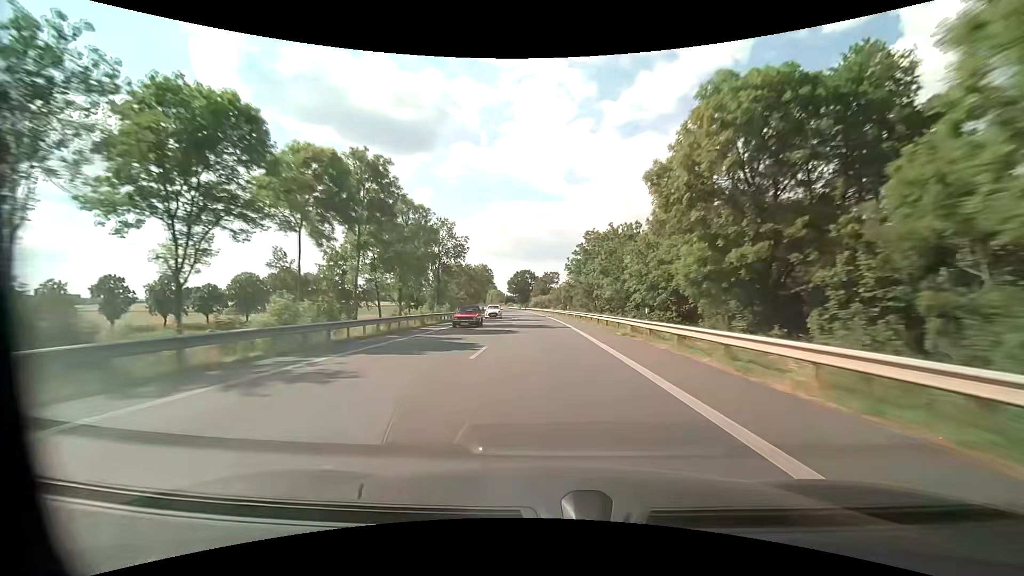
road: primary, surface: asphalt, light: Day
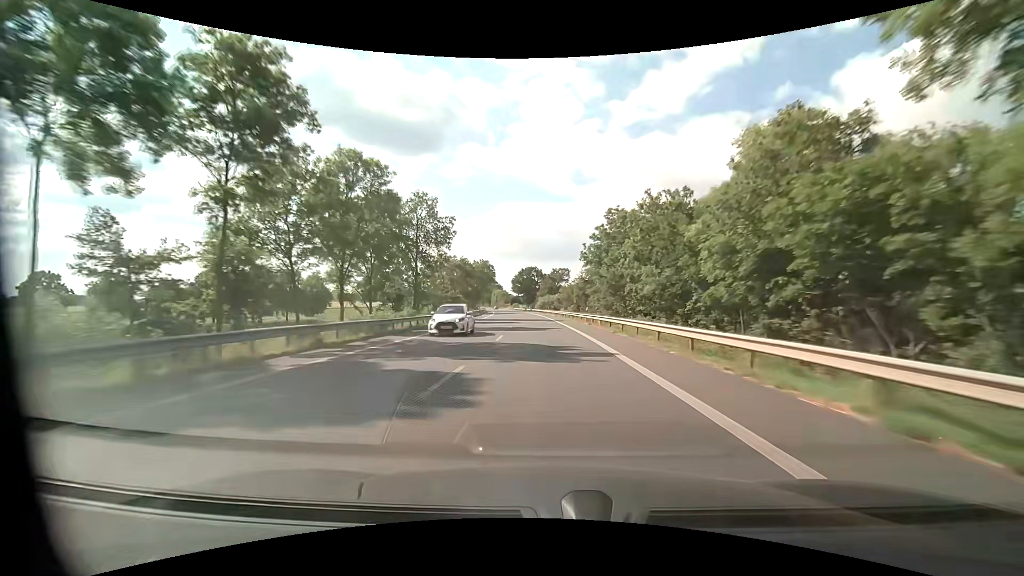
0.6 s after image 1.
(-0.1, +17.4) m; -1°
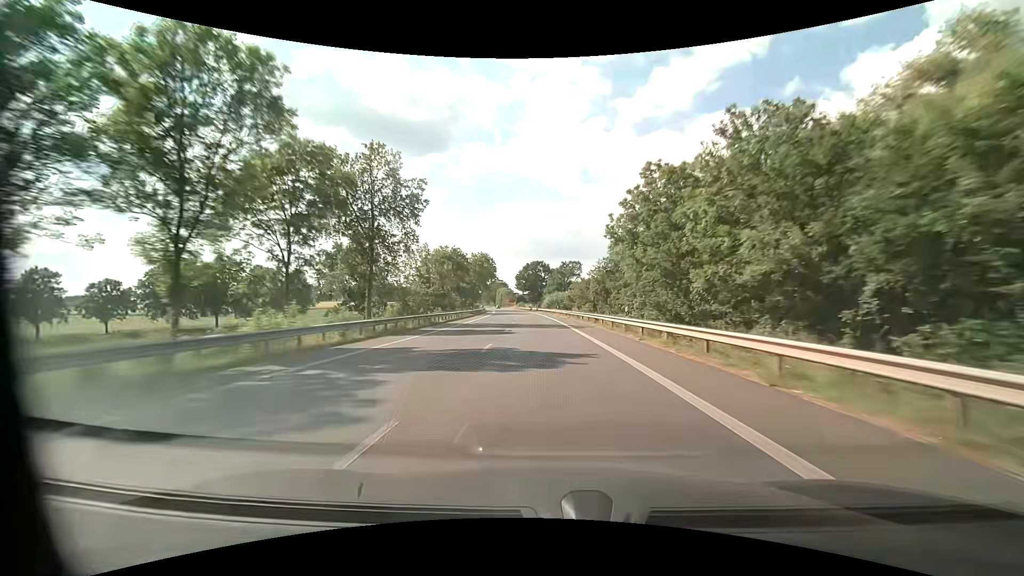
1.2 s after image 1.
(-0.1, +17.4) m; -1°
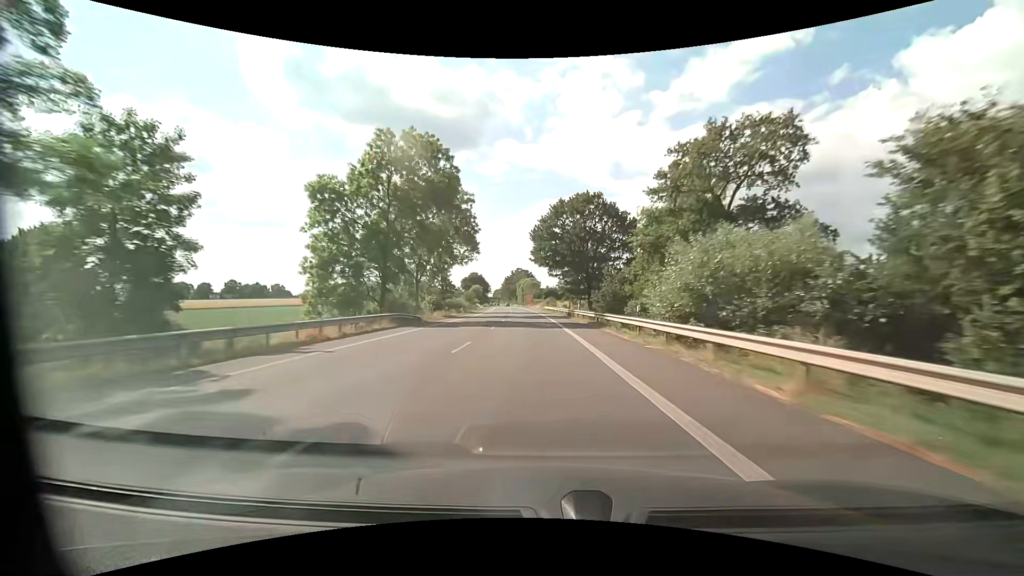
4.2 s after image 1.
(-2.9, +85.6) m; -4°
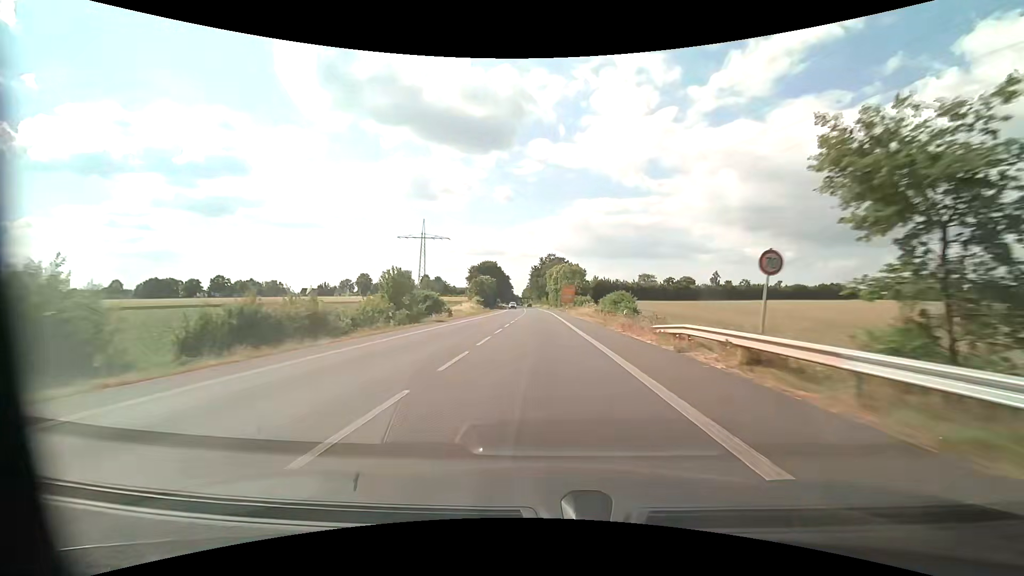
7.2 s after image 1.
(-3.0, +76.0) m; -4°
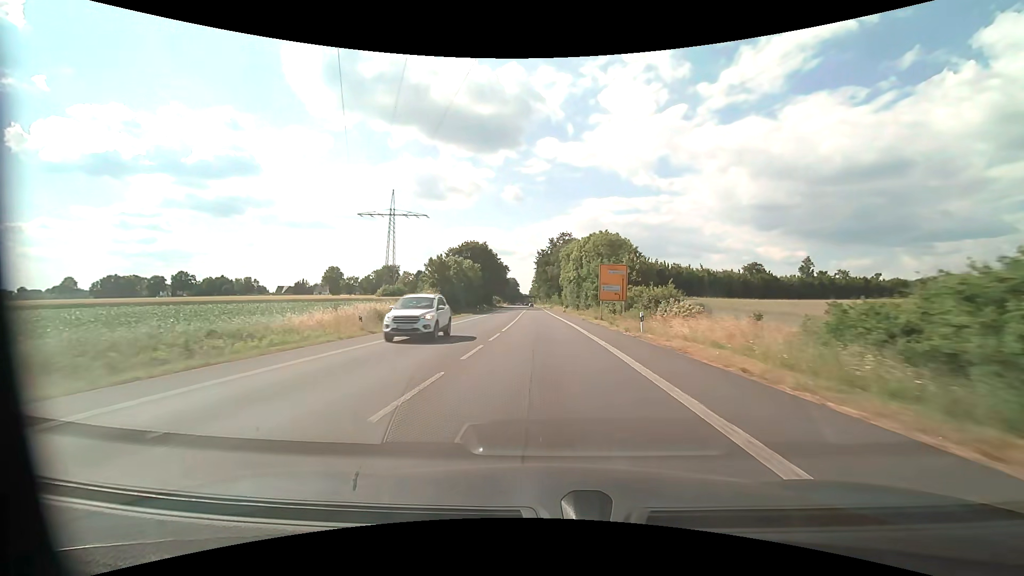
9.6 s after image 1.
(-0.4, +53.1) m; -1°
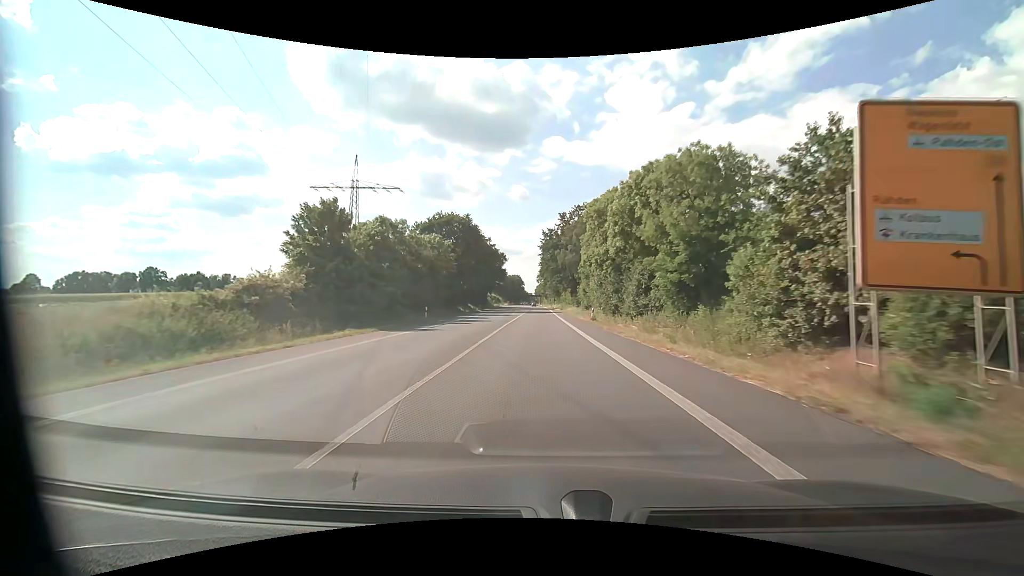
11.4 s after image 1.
(-0.2, +35.3) m; -1°
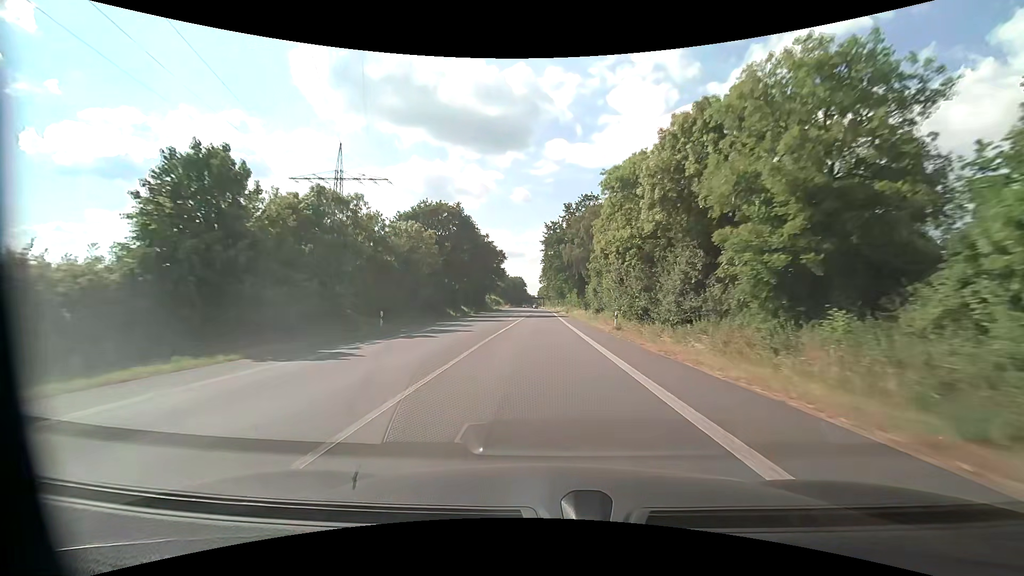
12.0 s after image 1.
(0.0, +11.1) m; 0°
(0, +10) (0, +20) (0, +30) (0, +40) (0, +50) (0, +60) (-1, +70) (-1, +80) (-1, +90) (-1, +100) m
